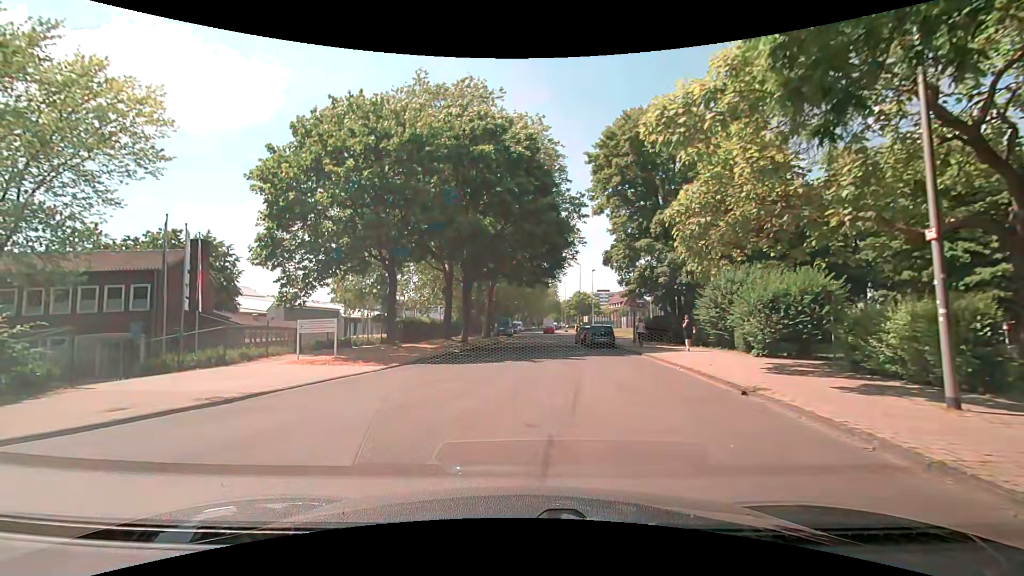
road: unclassified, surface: asphalt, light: Day
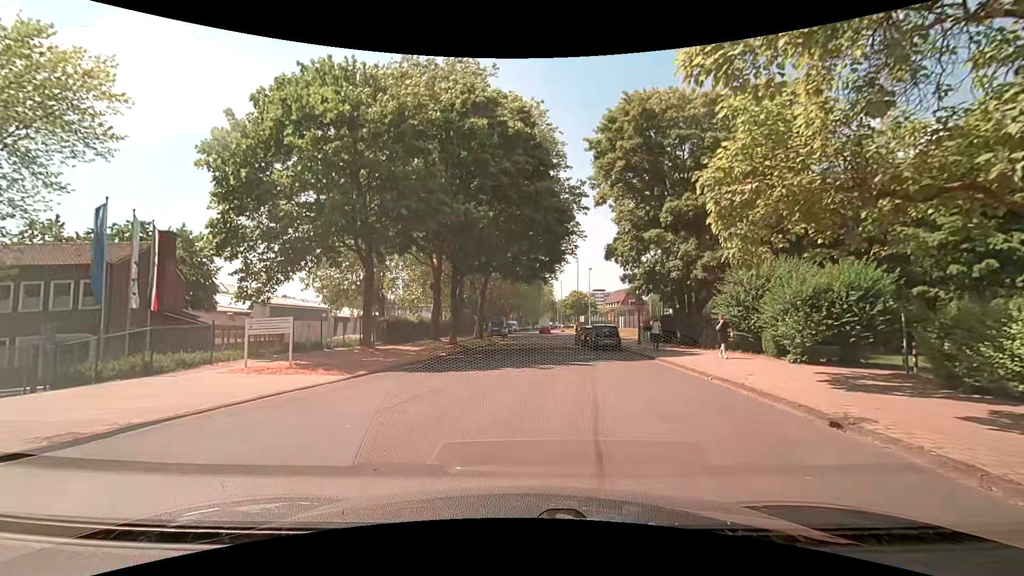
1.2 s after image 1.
(0.0, +3.4) m; 0°
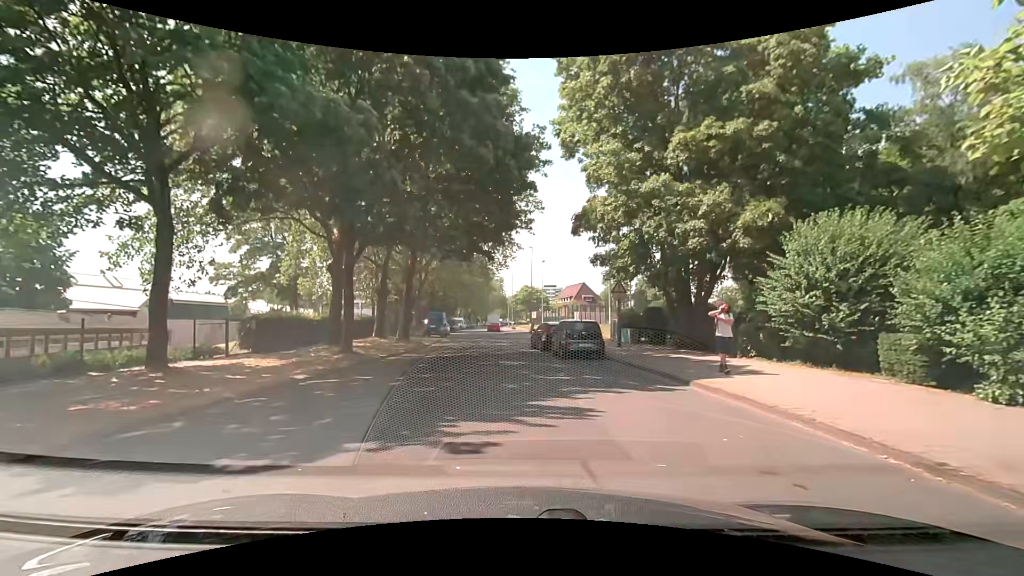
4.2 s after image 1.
(+0.7, +10.2) m; +7°
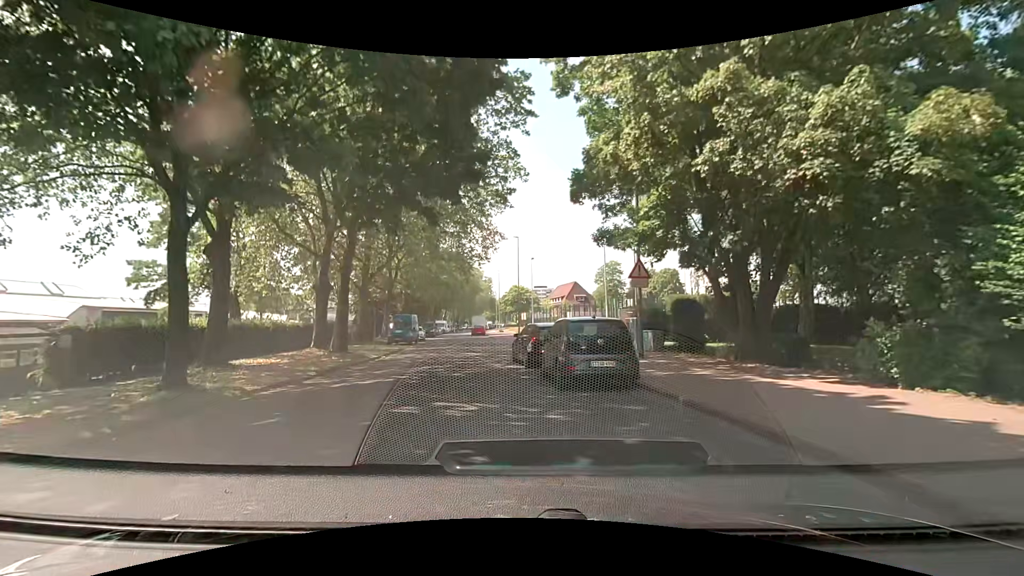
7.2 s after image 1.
(+0.4, +8.4) m; -1°
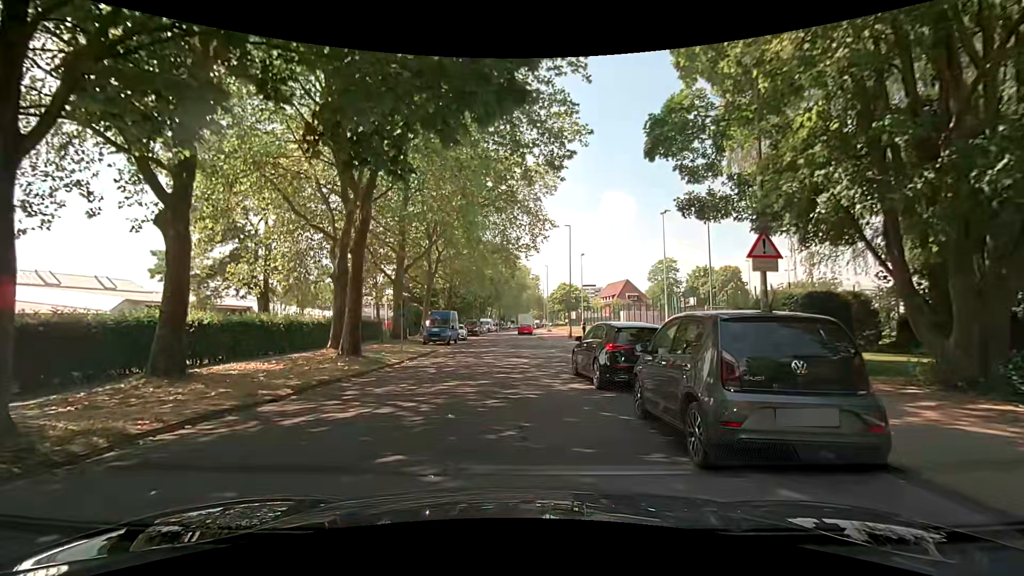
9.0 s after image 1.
(-0.1, +5.3) m; -5°
